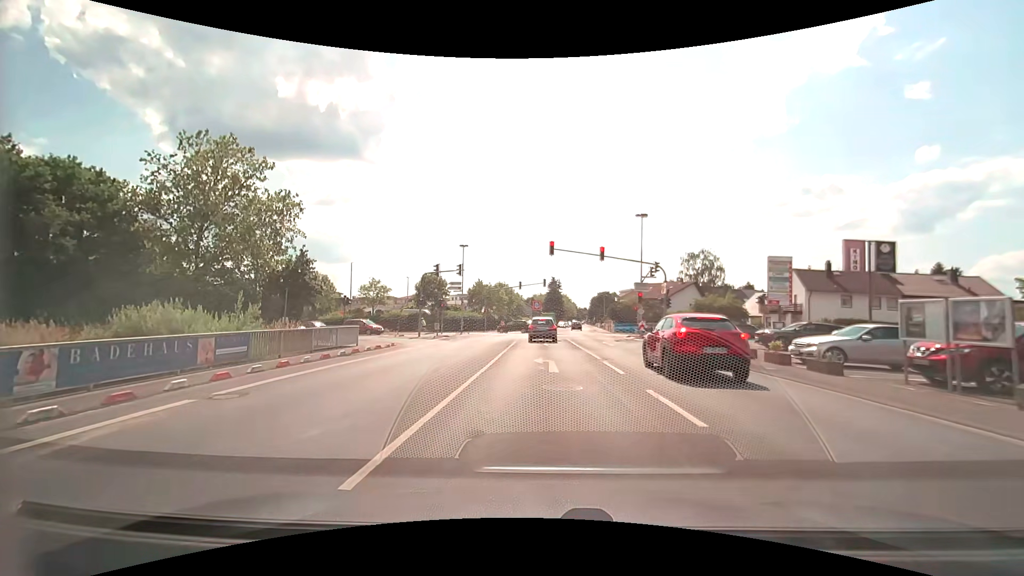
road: secondary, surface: asphalt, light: Day
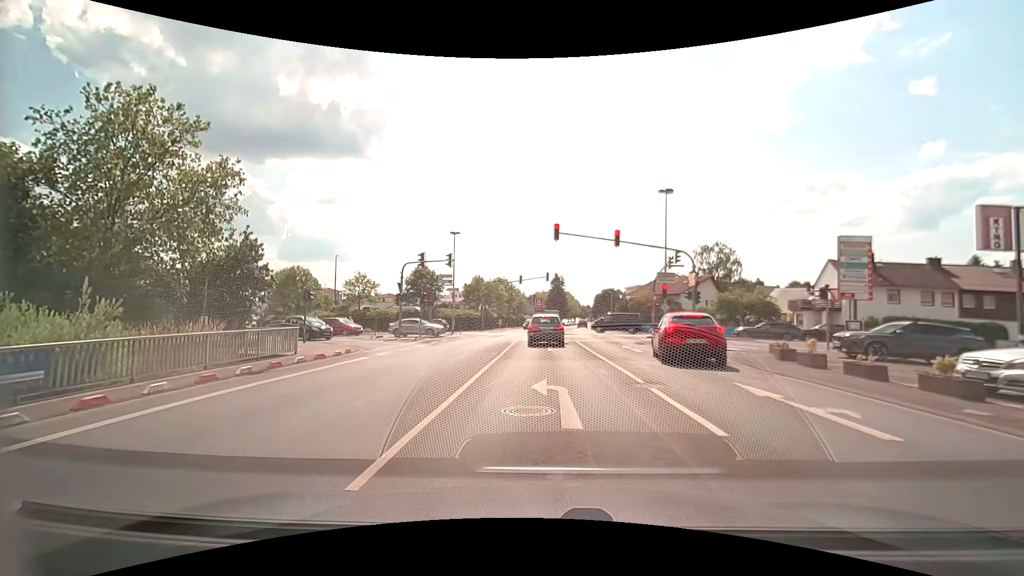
(-0.1, +6.5) m; 0°
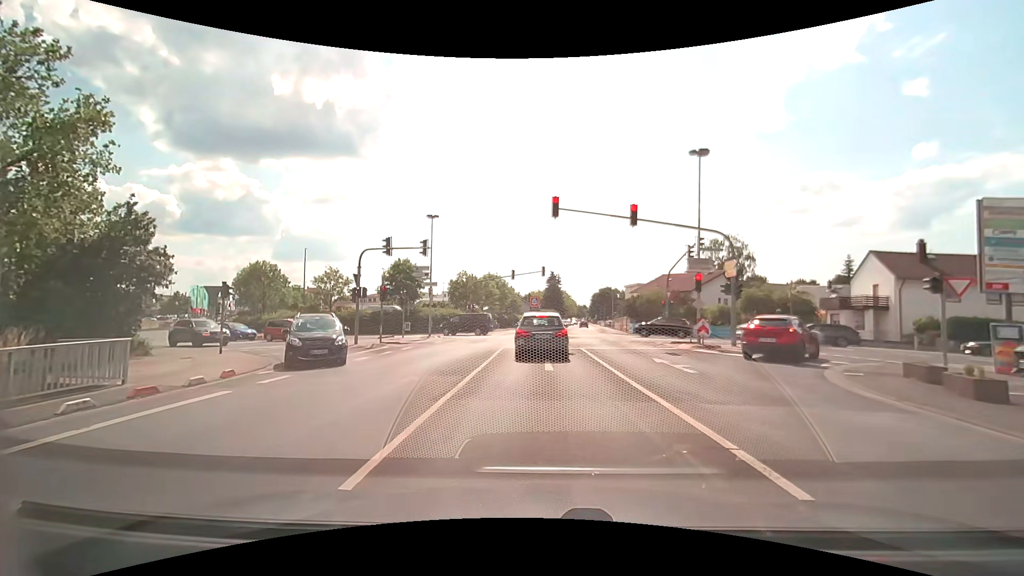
(0.0, +7.4) m; 0°
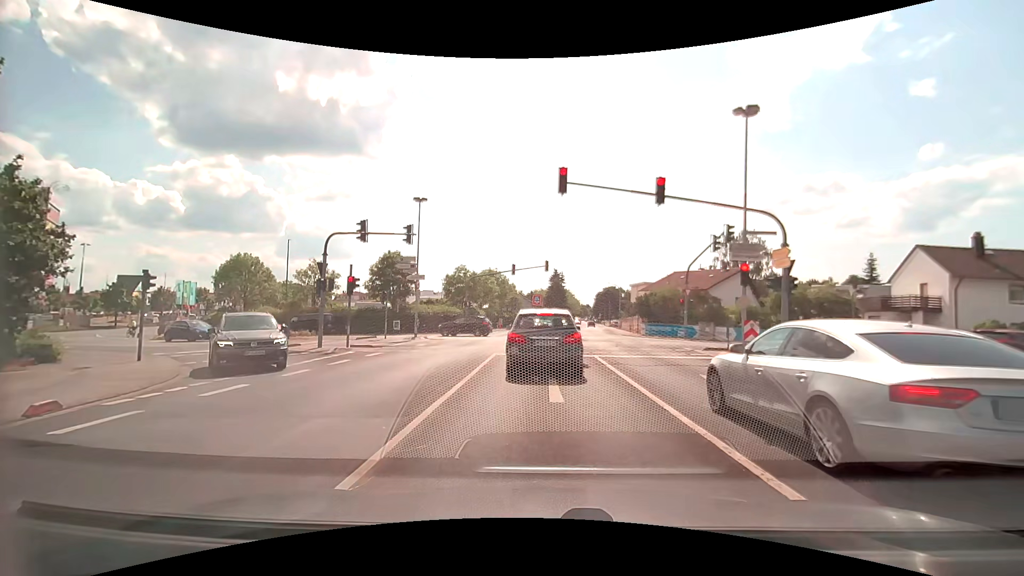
(0.0, +4.8) m; 0°
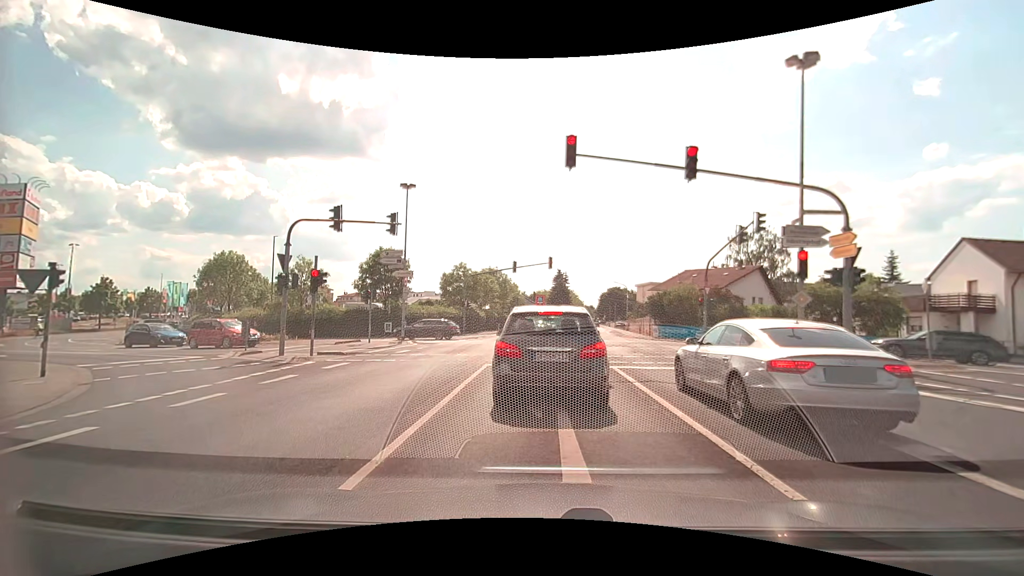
(0.0, +3.7) m; -1°
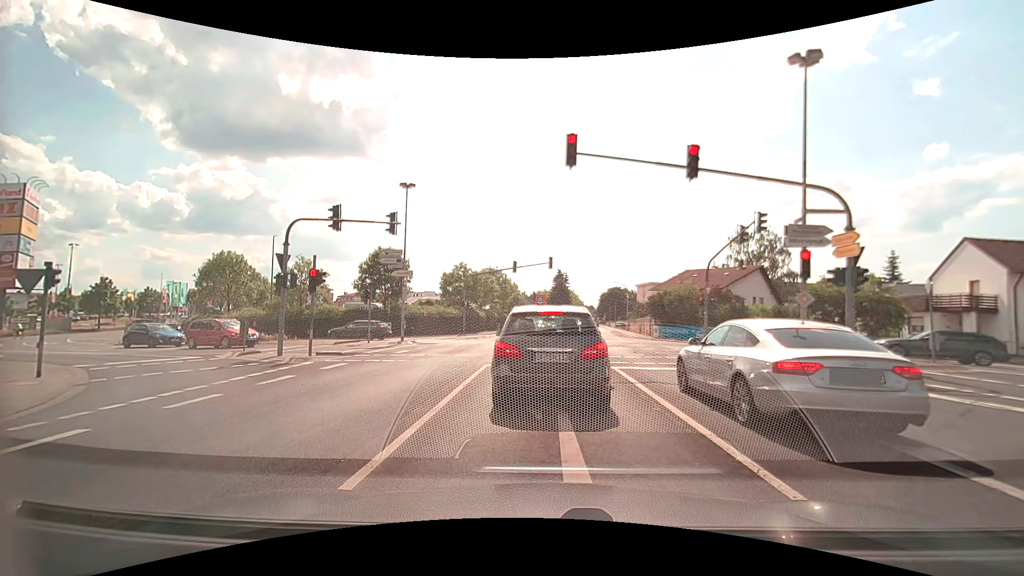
(0.0, +0.1) m; 0°
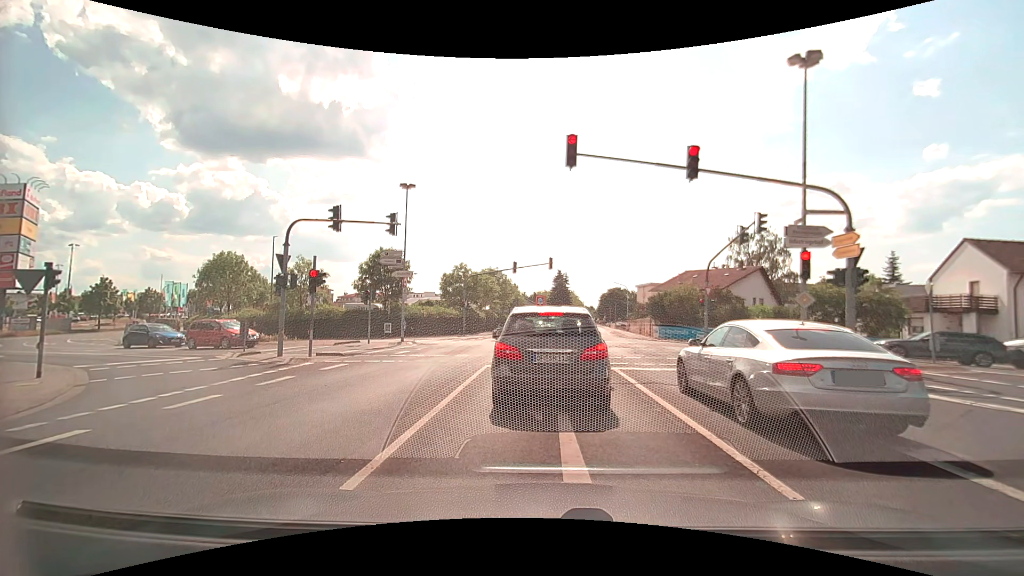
(0.0, +0.1) m; 0°
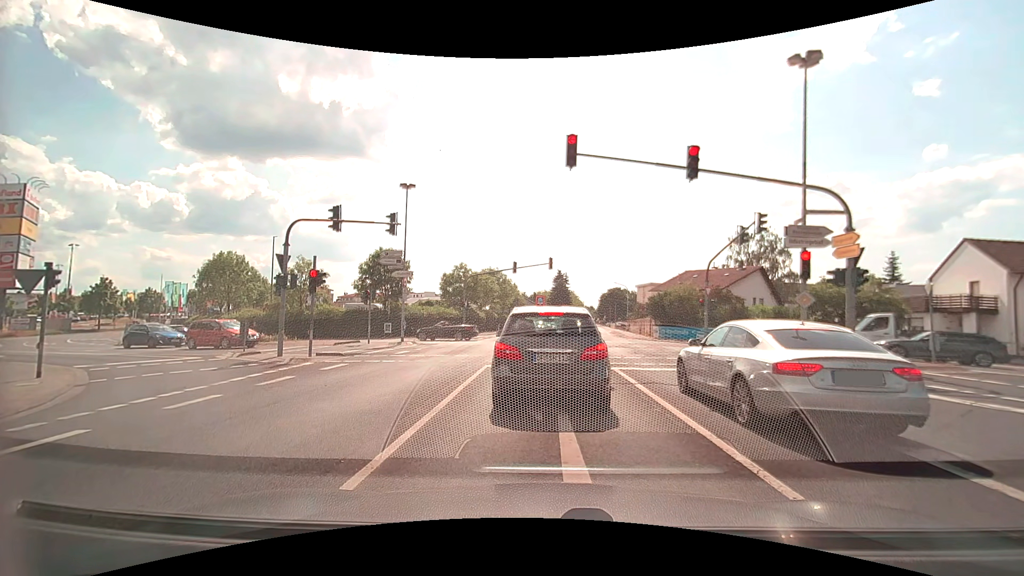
(0.0, 0.0) m; 0°
(0, +10) (0, +20) (-1, +30) (-7, +37) (-17, +40) (-26, +43) (-36, +47) (-43, +53) (-49, +61) (-52, +71) m
